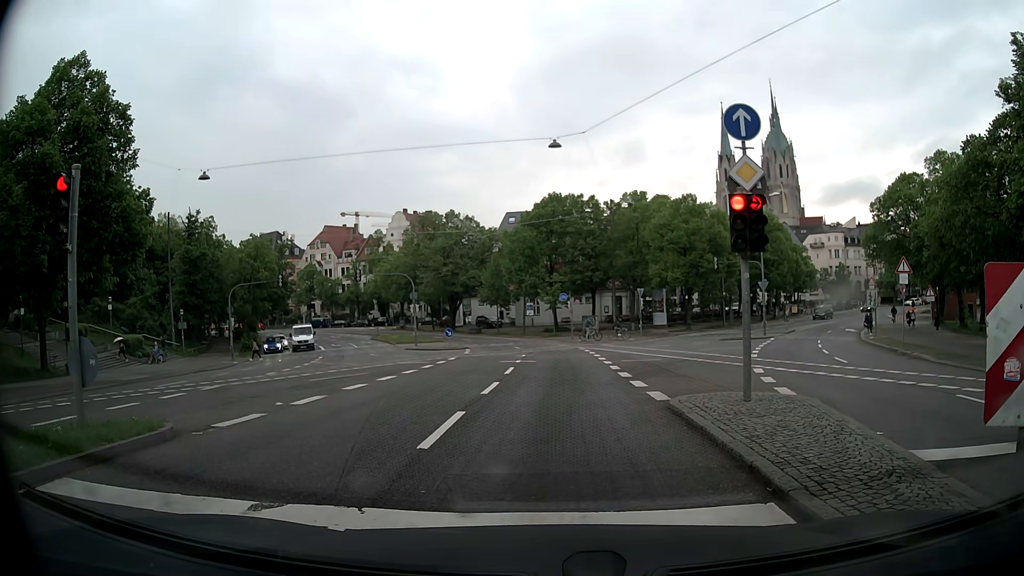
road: secondary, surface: asphalt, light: Day
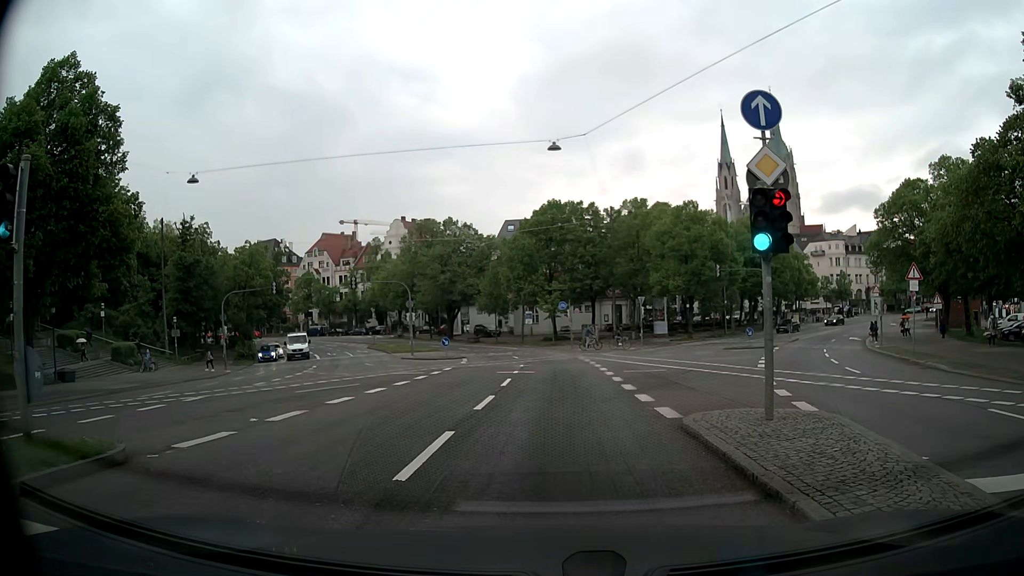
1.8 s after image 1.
(0.0, +1.2) m; 0°
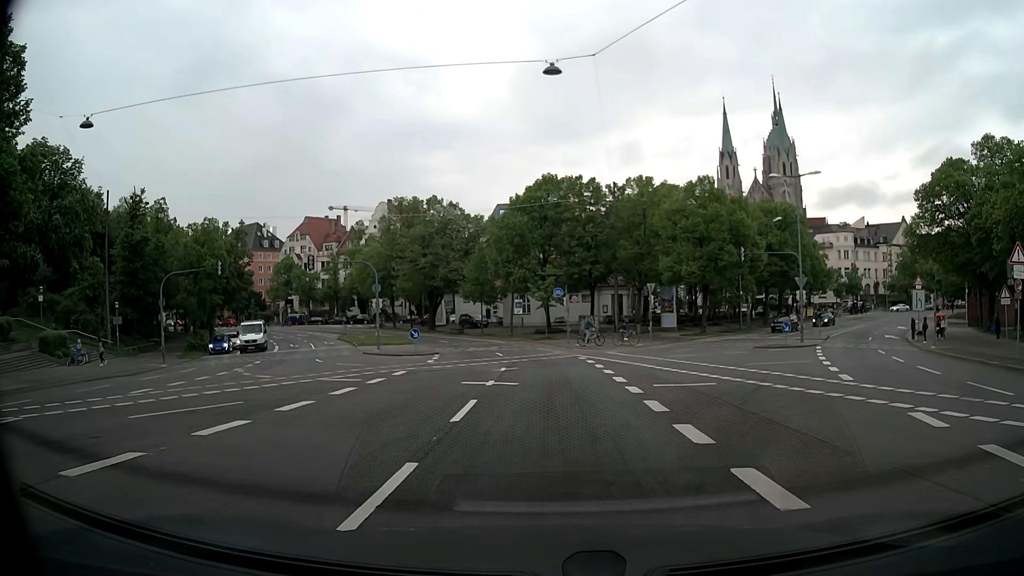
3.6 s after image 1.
(+0.1, +8.7) m; +1°
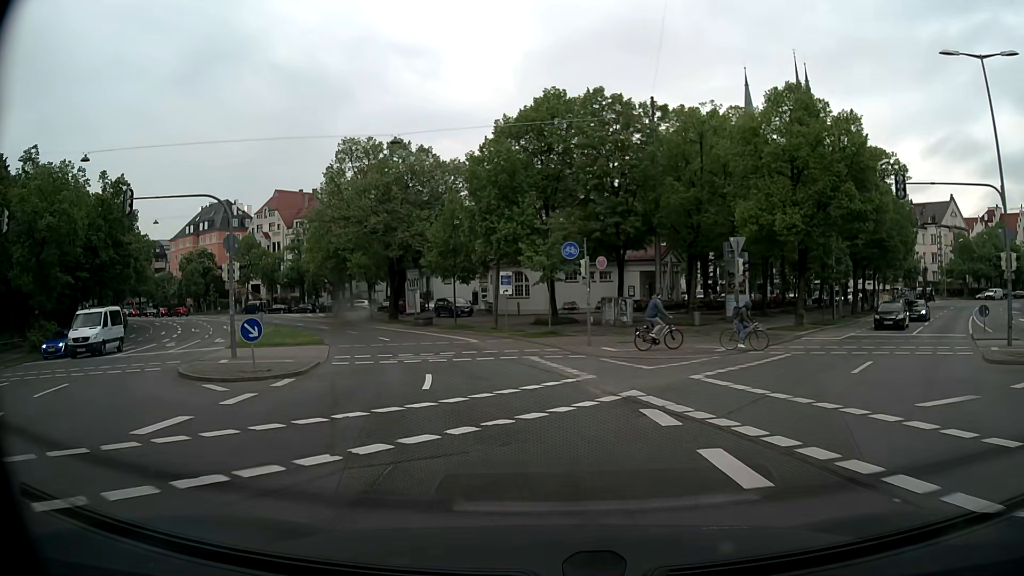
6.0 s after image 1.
(+0.1, +21.3) m; -1°
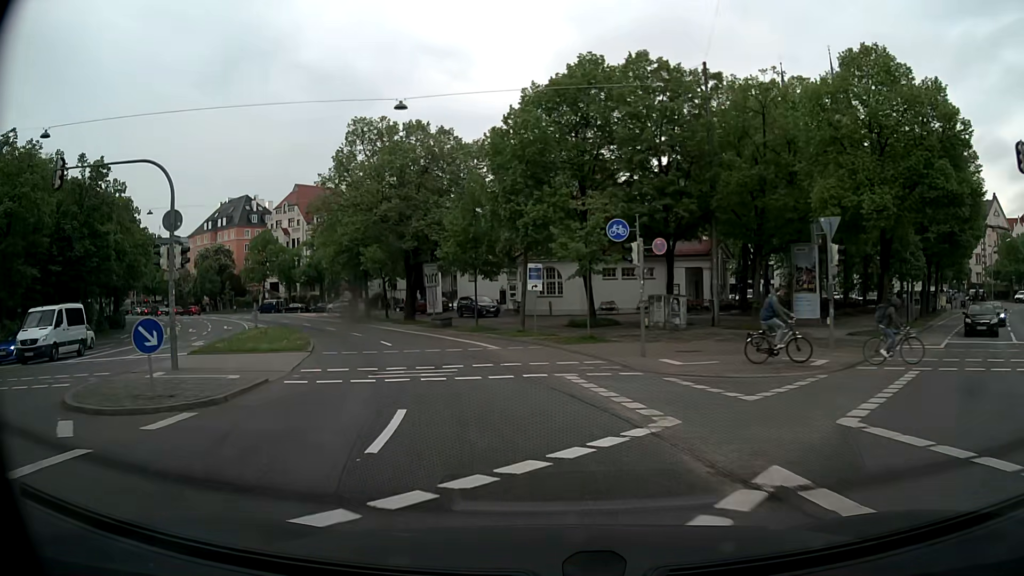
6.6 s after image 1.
(-0.1, +6.0) m; -3°
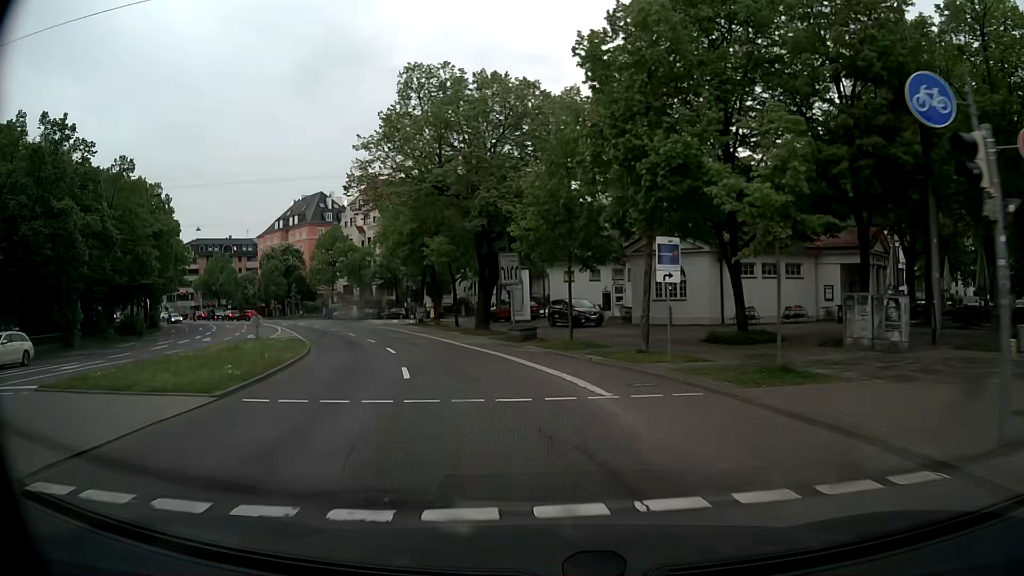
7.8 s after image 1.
(-0.7, +12.3) m; -8°
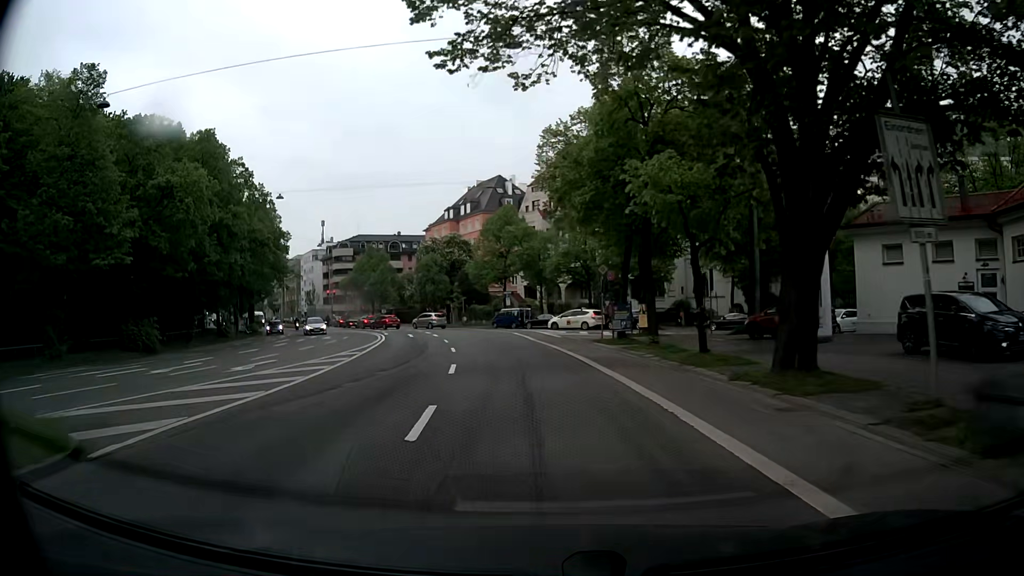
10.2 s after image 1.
(-3.9, +23.8) m; -17°
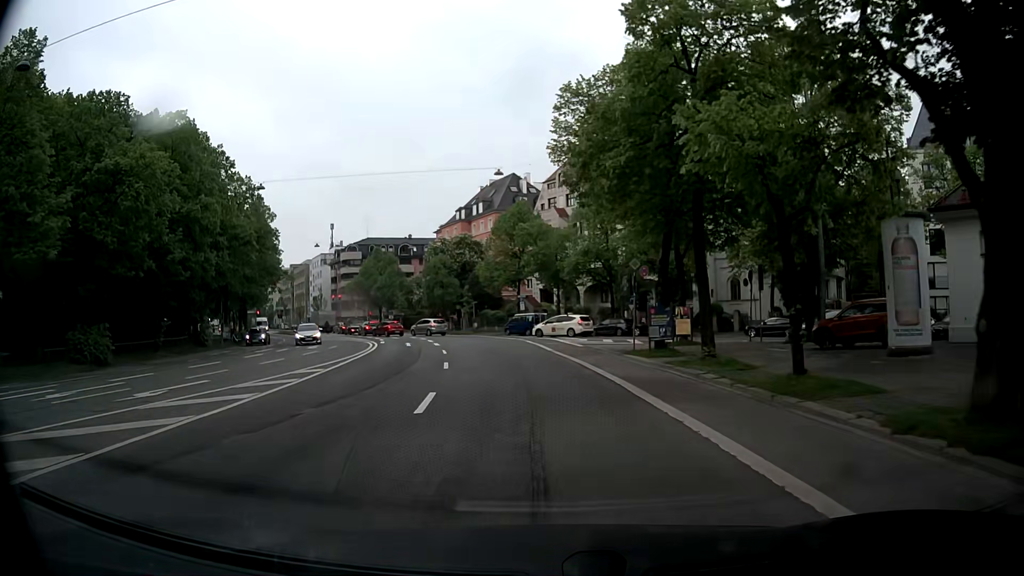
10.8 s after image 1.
(-0.1, +6.1) m; -2°
(0, +10) (-1, +20) (-2, +30) (-3, +40) (-5, +50) (-7, +59) (-11, +69) (-15, +78) (-20, +87) (-24, +95) m
